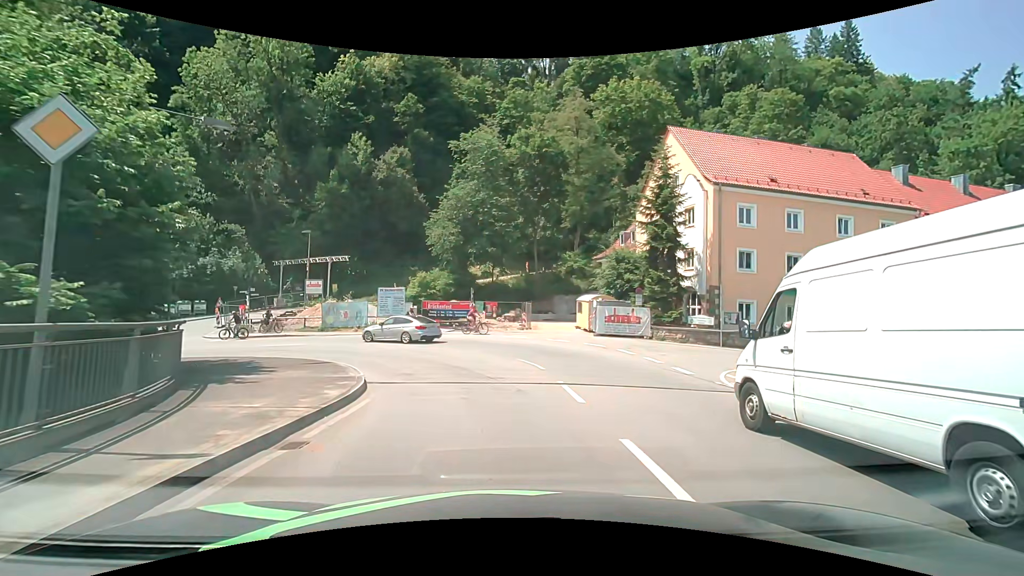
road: primary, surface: asphalt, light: Day
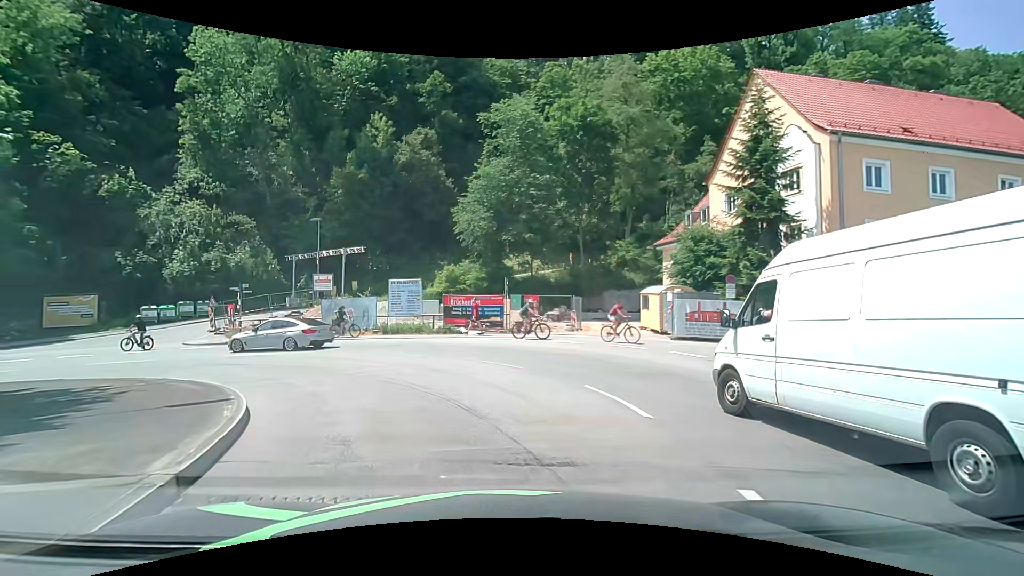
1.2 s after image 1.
(-0.1, +8.0) m; -3°
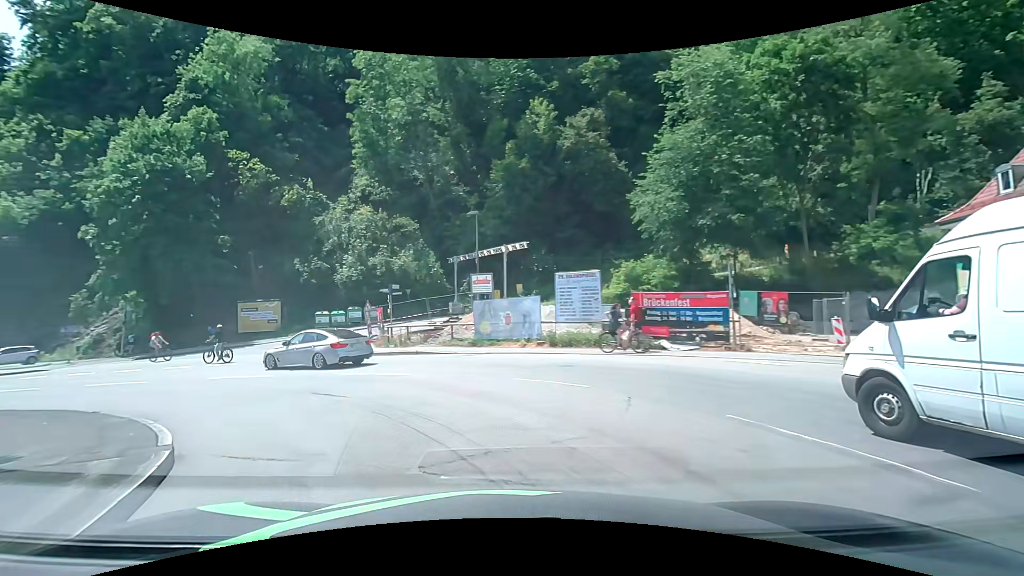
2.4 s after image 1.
(-1.2, +8.1) m; -20°
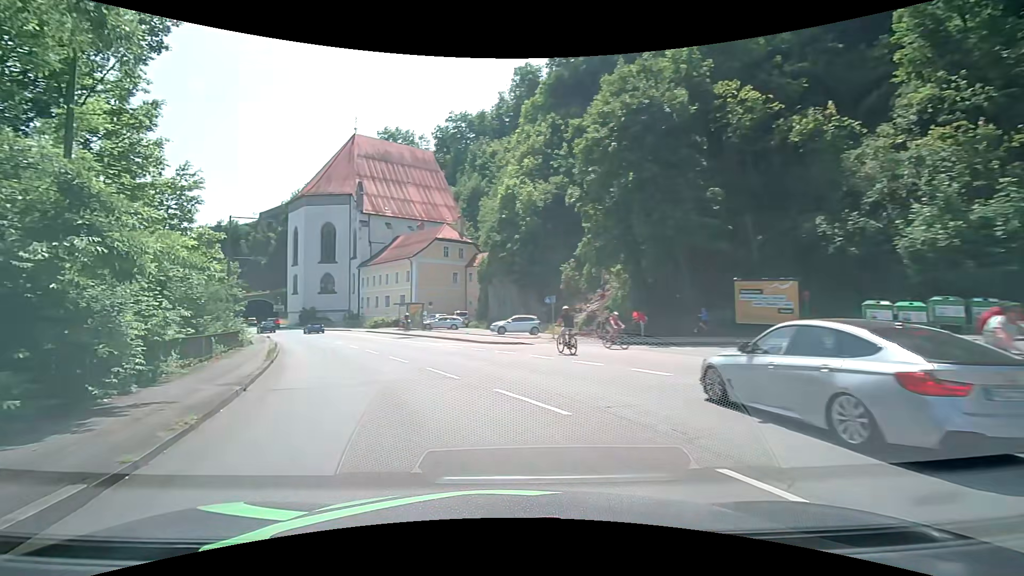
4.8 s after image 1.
(-6.8, +14.6) m; -50°
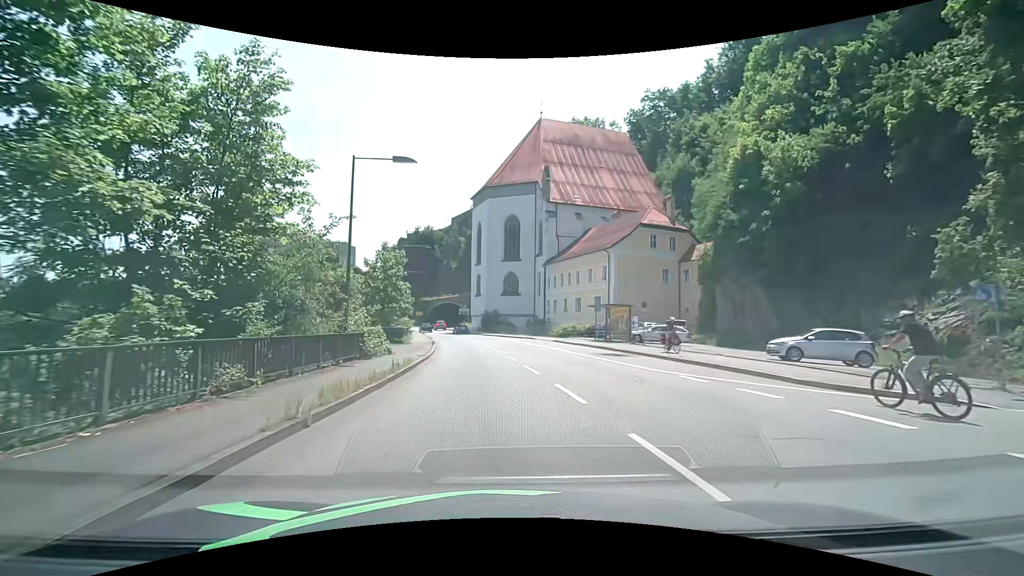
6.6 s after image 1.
(-3.8, +14.7) m; -23°
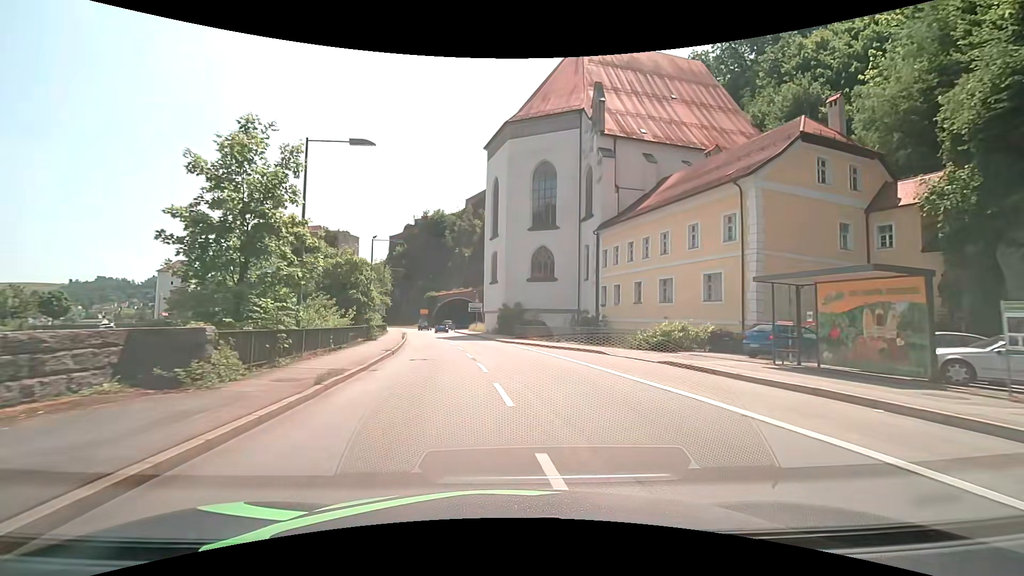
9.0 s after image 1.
(-0.6, +25.0) m; -2°
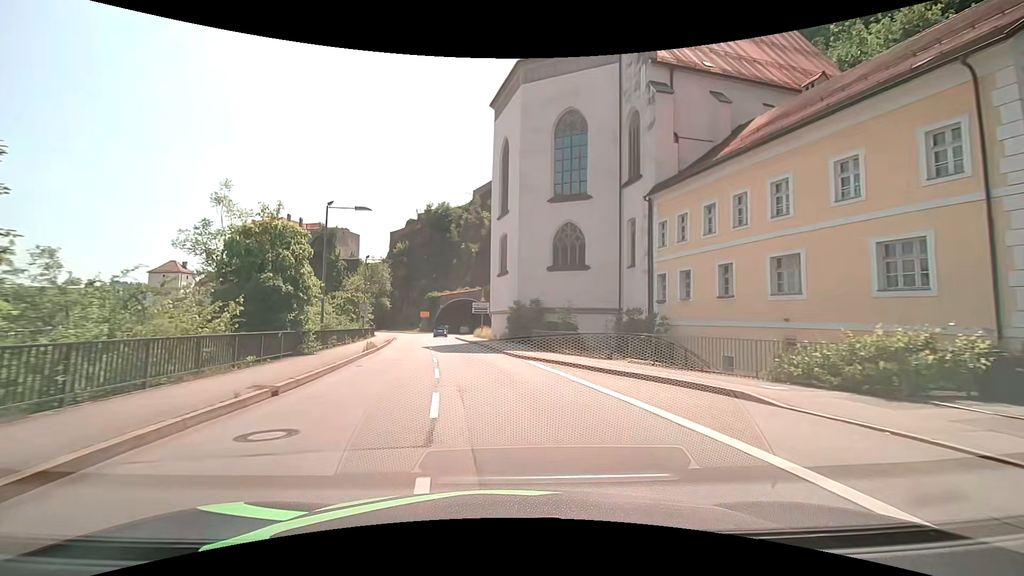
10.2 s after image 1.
(-0.1, +12.8) m; -1°
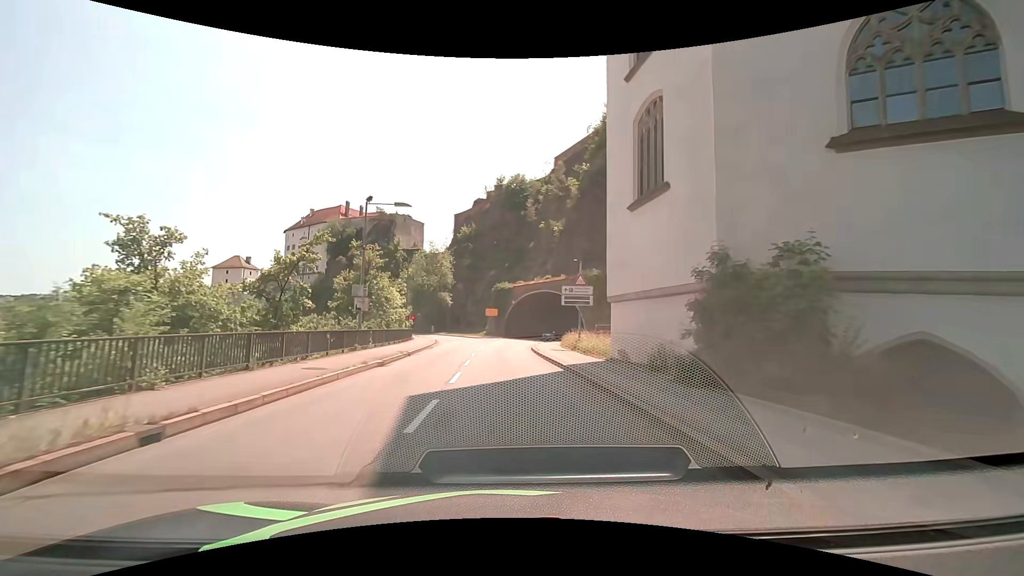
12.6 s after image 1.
(-2.1, +24.8) m; -9°
